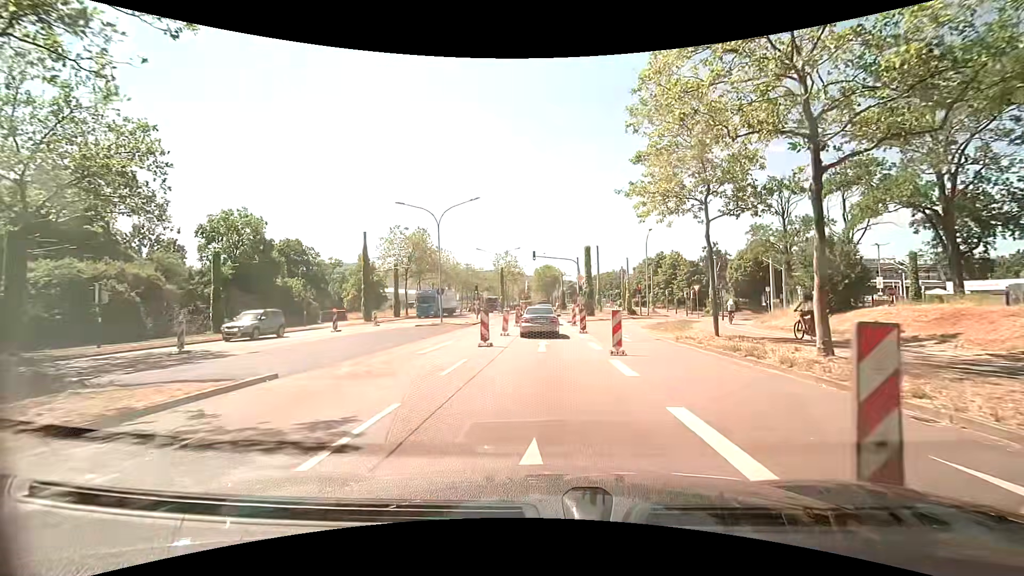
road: primary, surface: asphalt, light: Day
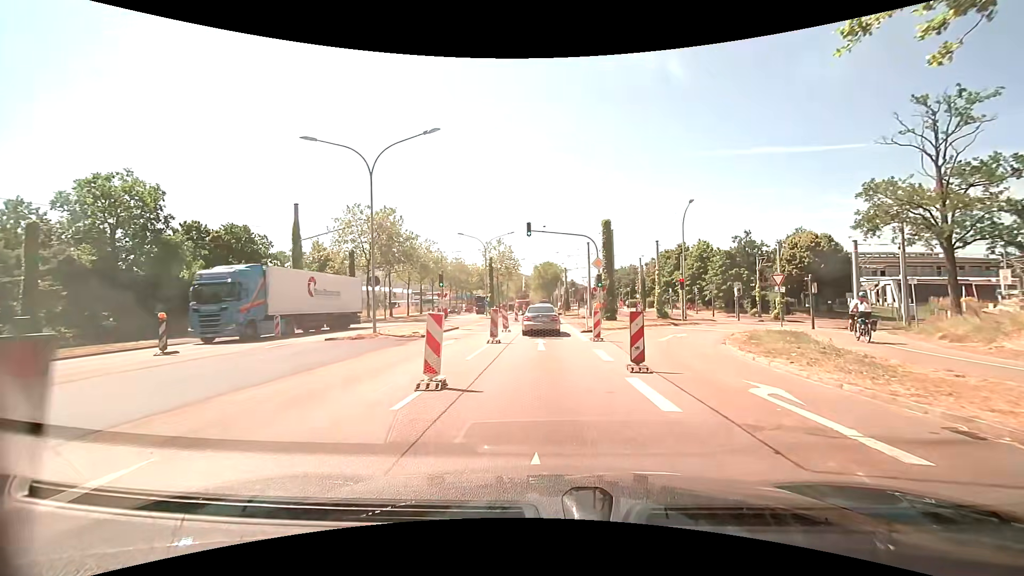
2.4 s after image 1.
(-0.2, +15.4) m; -1°
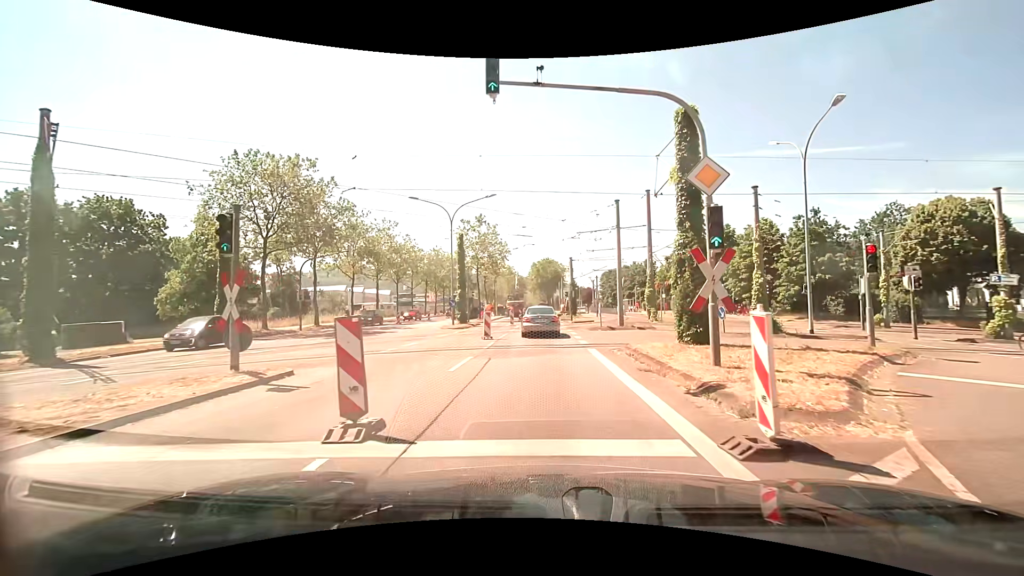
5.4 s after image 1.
(+0.1, +20.3) m; 0°
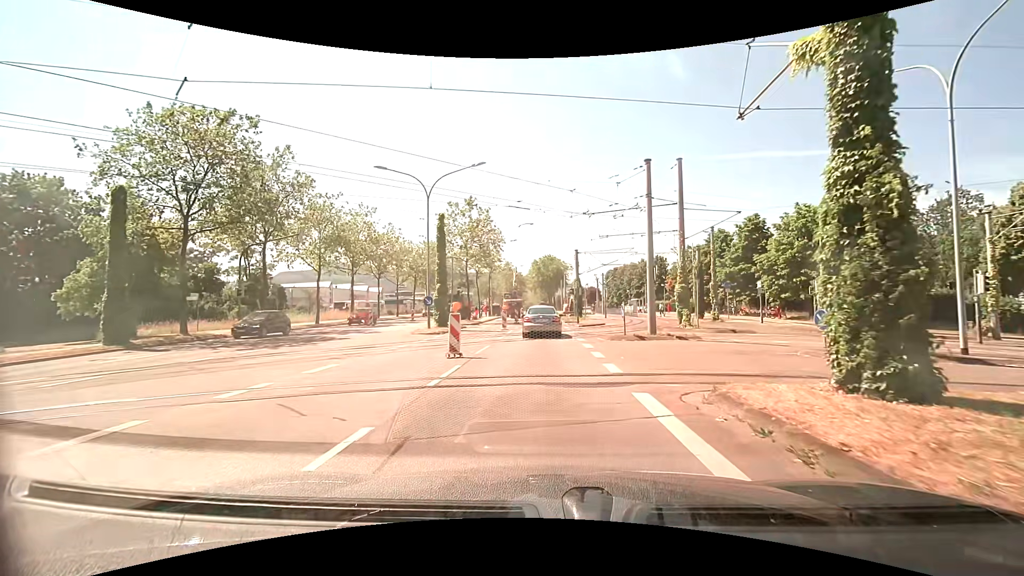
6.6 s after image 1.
(0.0, +8.0) m; 0°
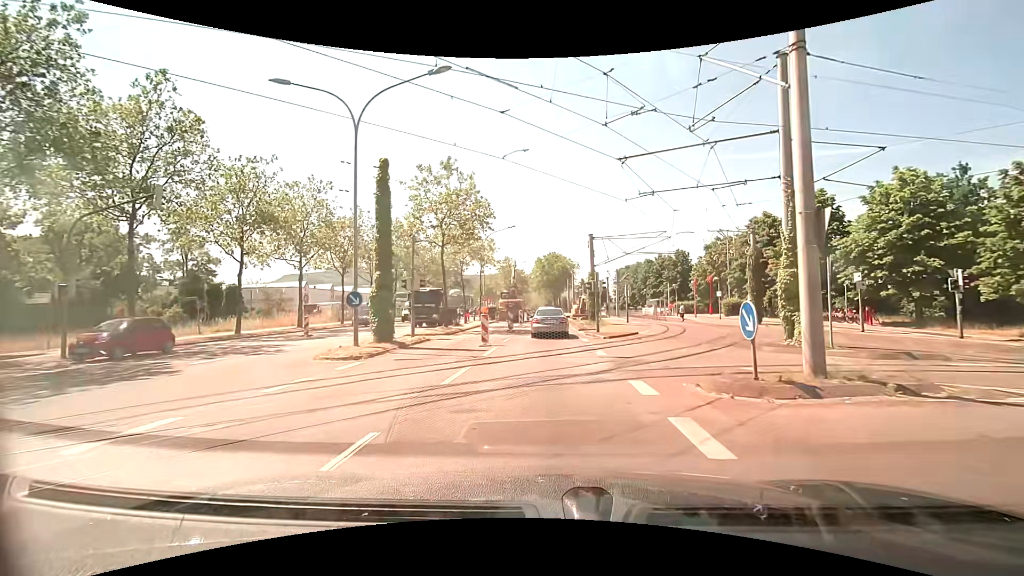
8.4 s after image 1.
(-0.1, +11.9) m; 0°
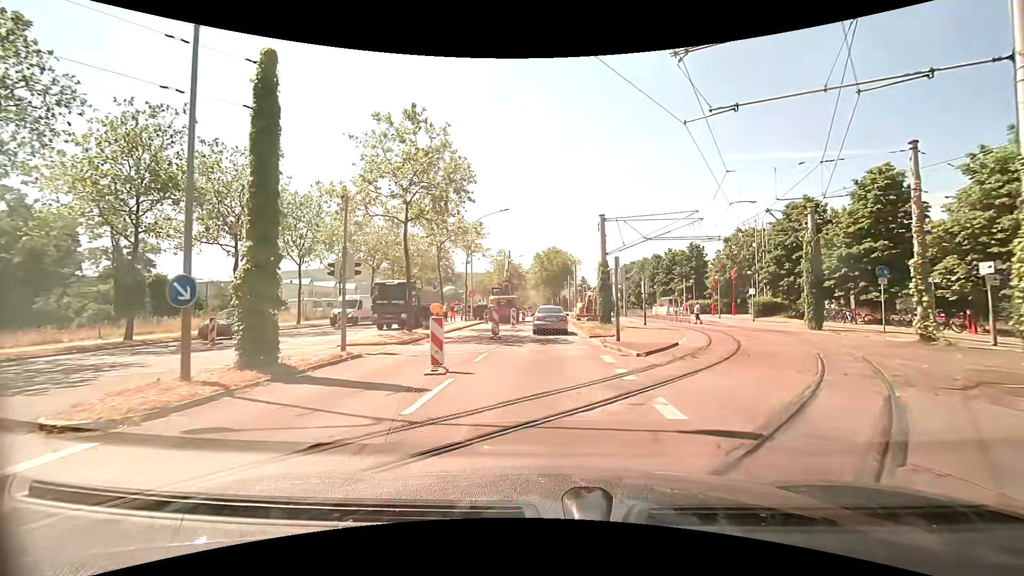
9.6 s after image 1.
(-0.1, +8.2) m; -1°
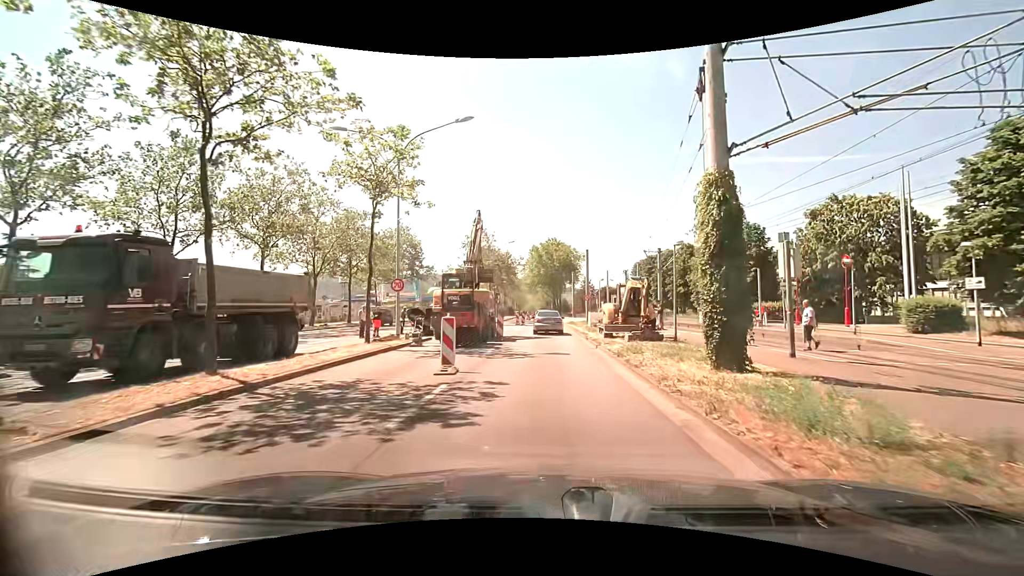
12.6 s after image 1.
(+0.3, +21.5) m; +1°
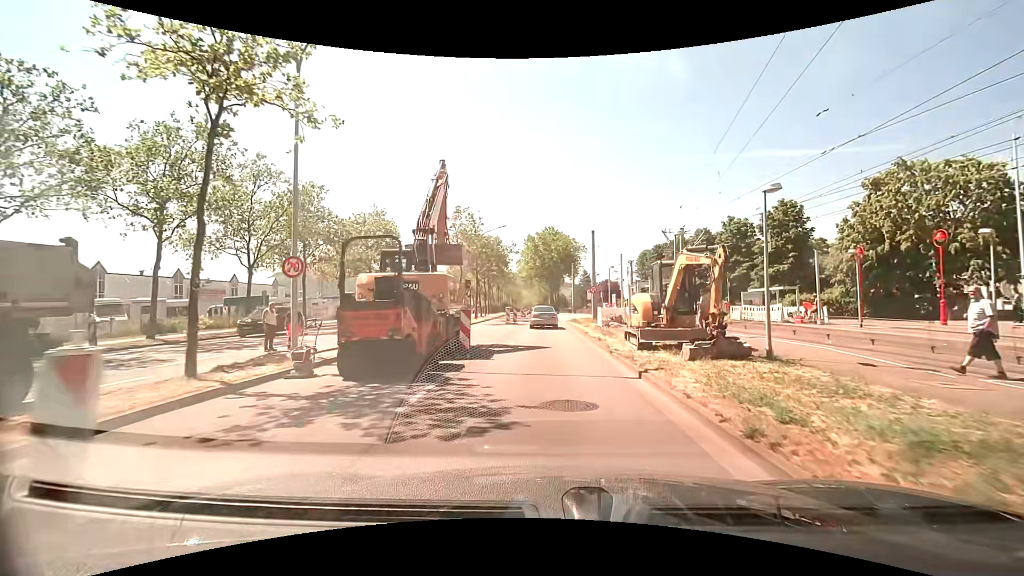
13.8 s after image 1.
(-0.1, +8.8) m; 0°
(0, +10) (0, +20) (0, +30) (0, +40) (0, +50) (0, +60) (-1, +70) (-1, +80) (-1, +90) (-2, +100) m
